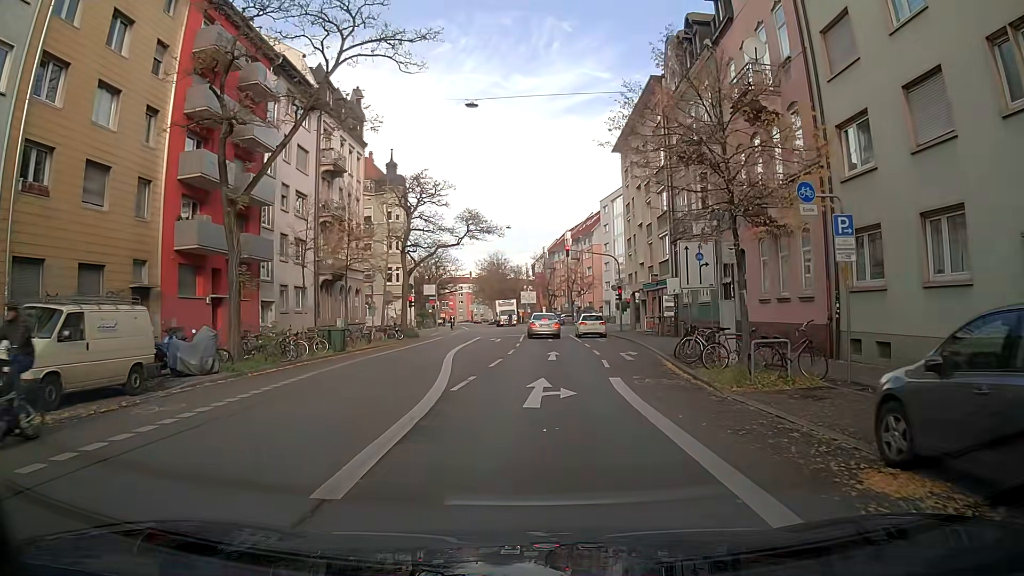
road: secondary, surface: asphalt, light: Day
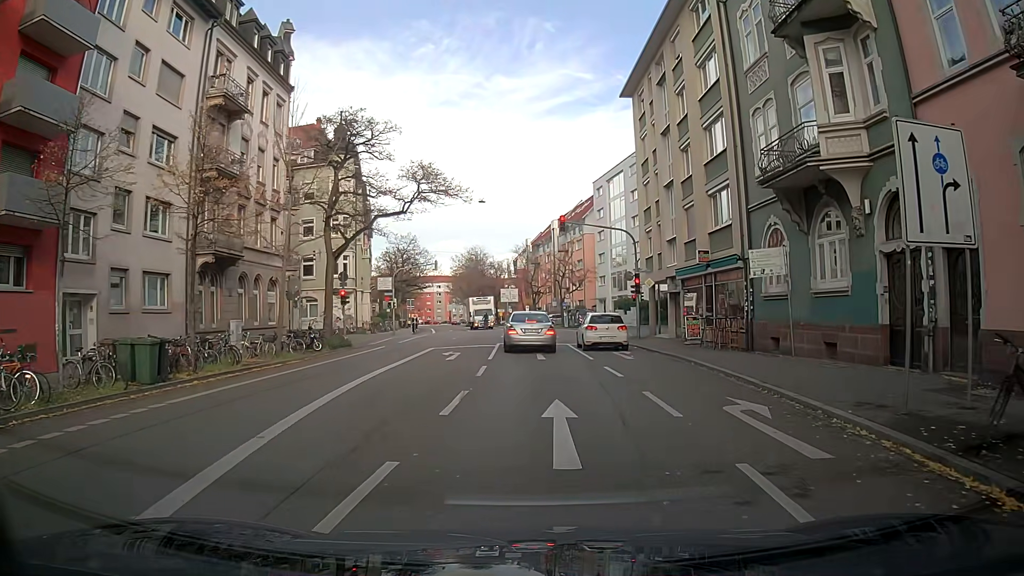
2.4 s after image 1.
(+0.1, +14.7) m; +1°
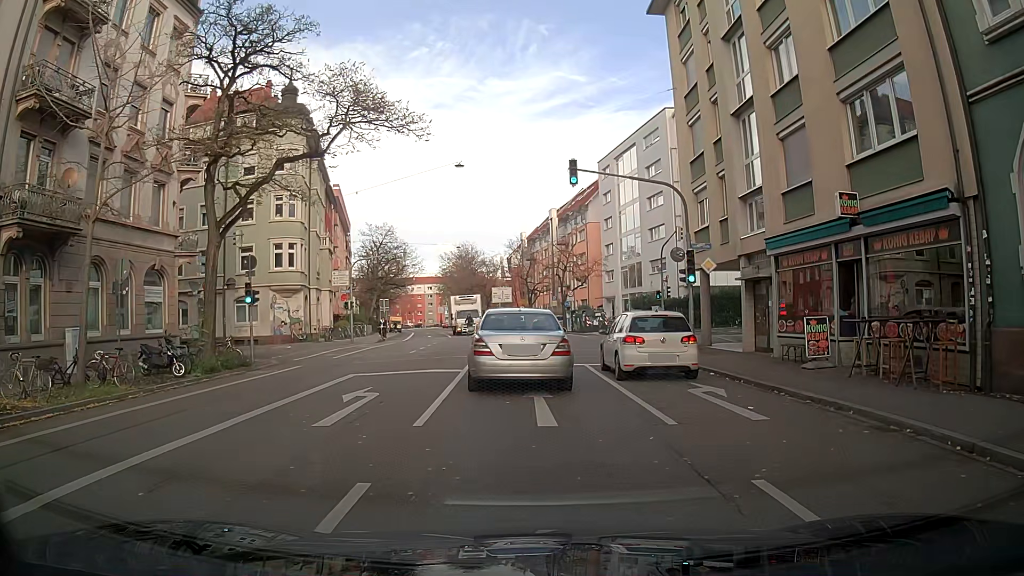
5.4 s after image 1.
(0.0, +12.4) m; +1°
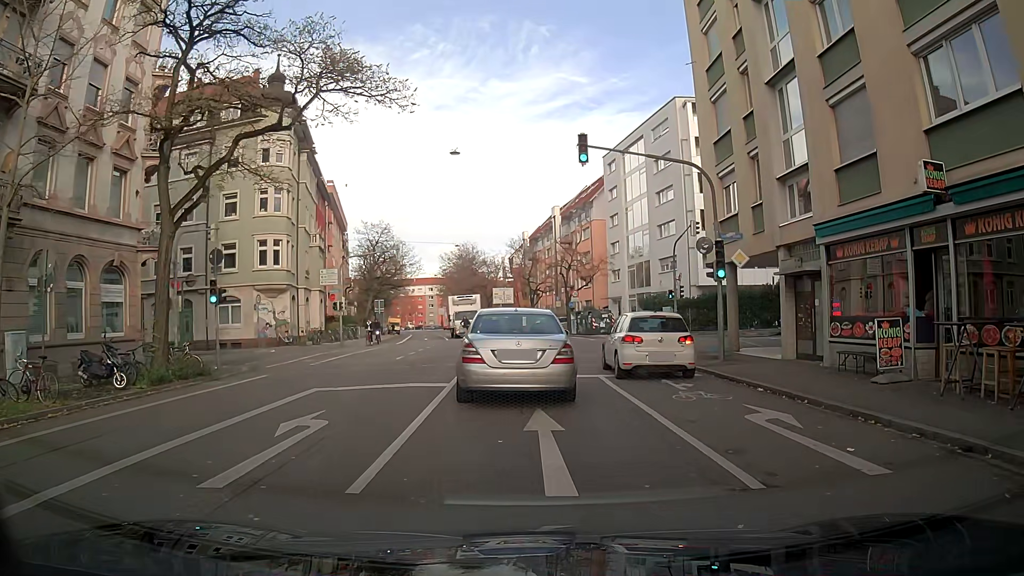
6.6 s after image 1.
(0.0, +3.2) m; -1°
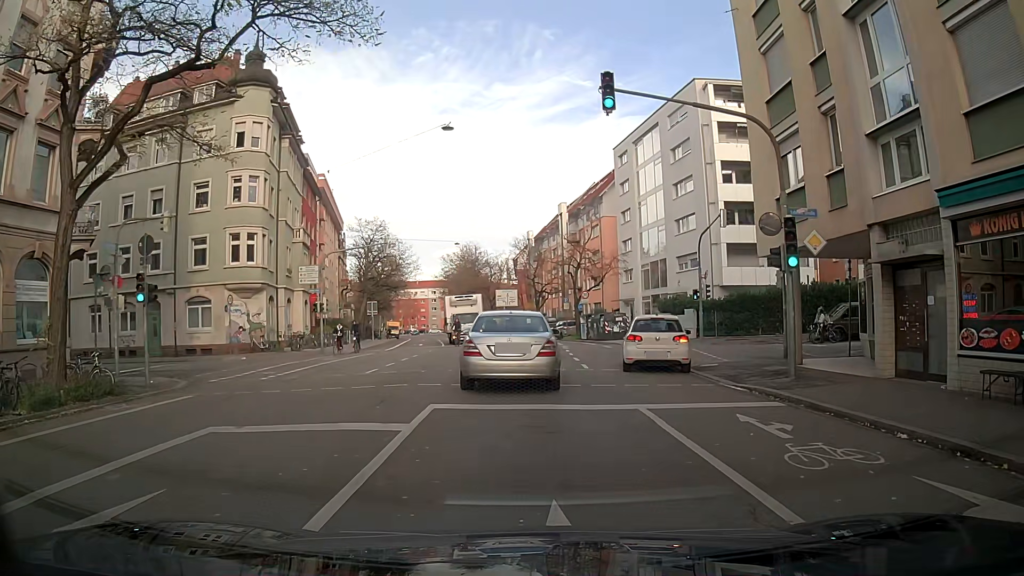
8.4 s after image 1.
(0.0, +5.2) m; -1°
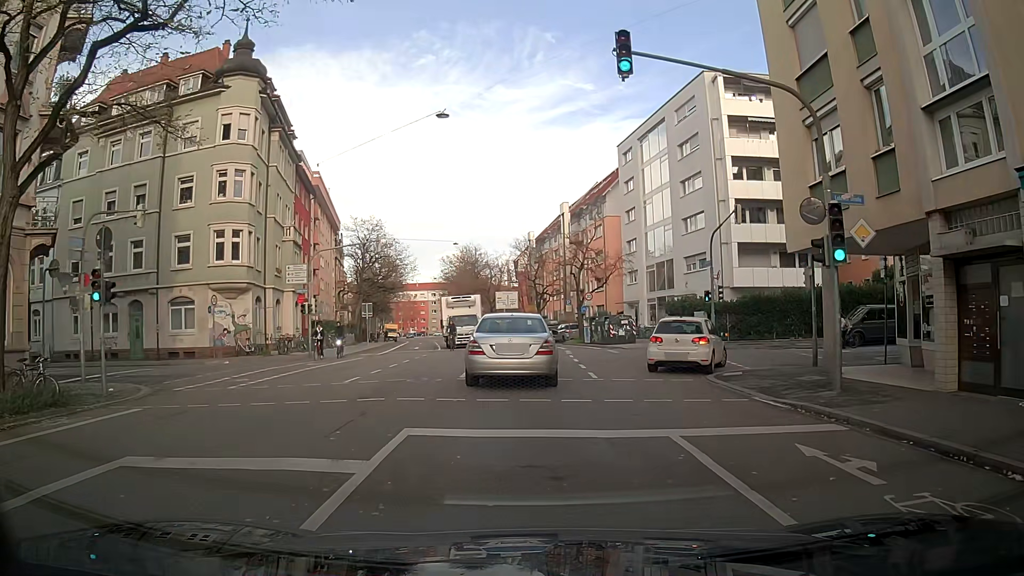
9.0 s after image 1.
(0.0, +2.3) m; 0°
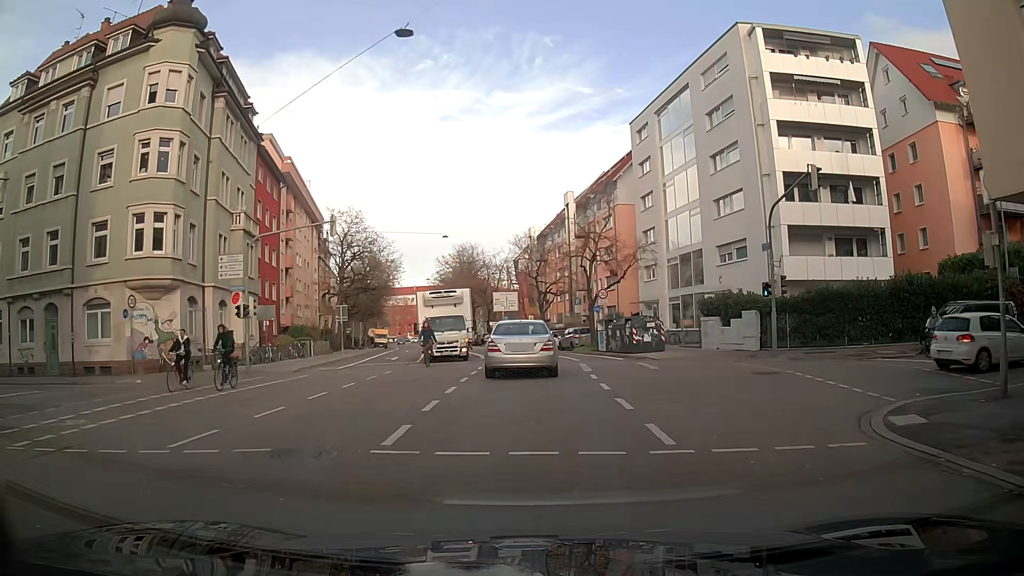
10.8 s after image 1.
(+0.2, +8.8) m; +2°
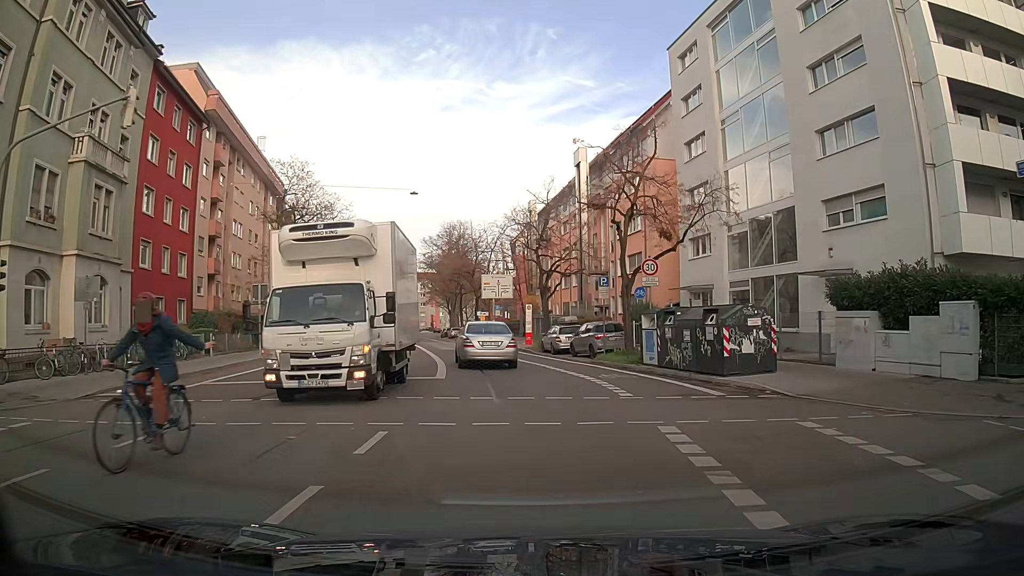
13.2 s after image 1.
(-0.1, +15.9) m; -2°
(0, +10) (-1, +20) (-3, +30) (-5, +40) (-7, +49) (-9, +59) (-11, +69) (-13, +79) (-15, +89) (-17, +98) m
